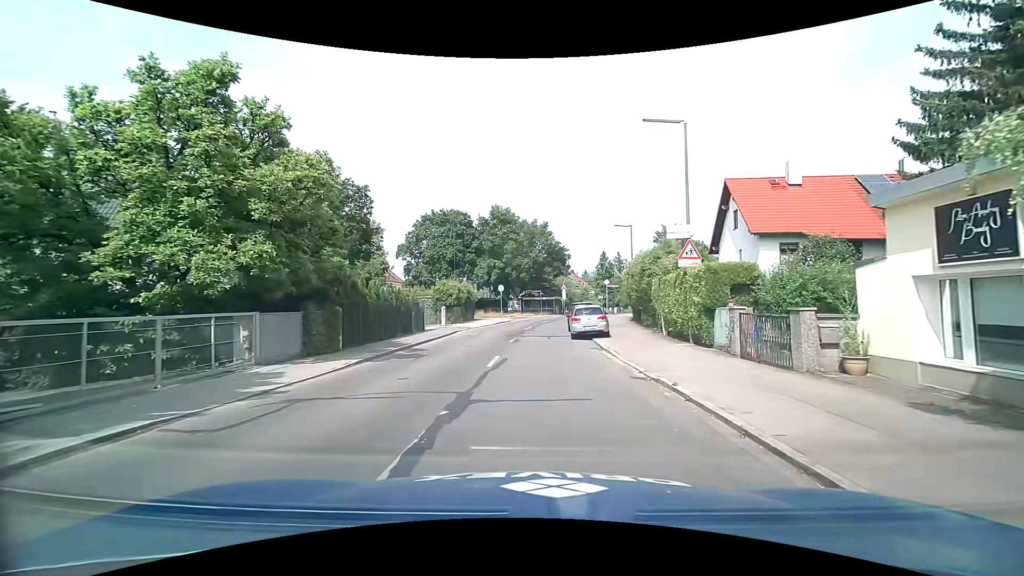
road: tertiary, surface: asphalt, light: Day
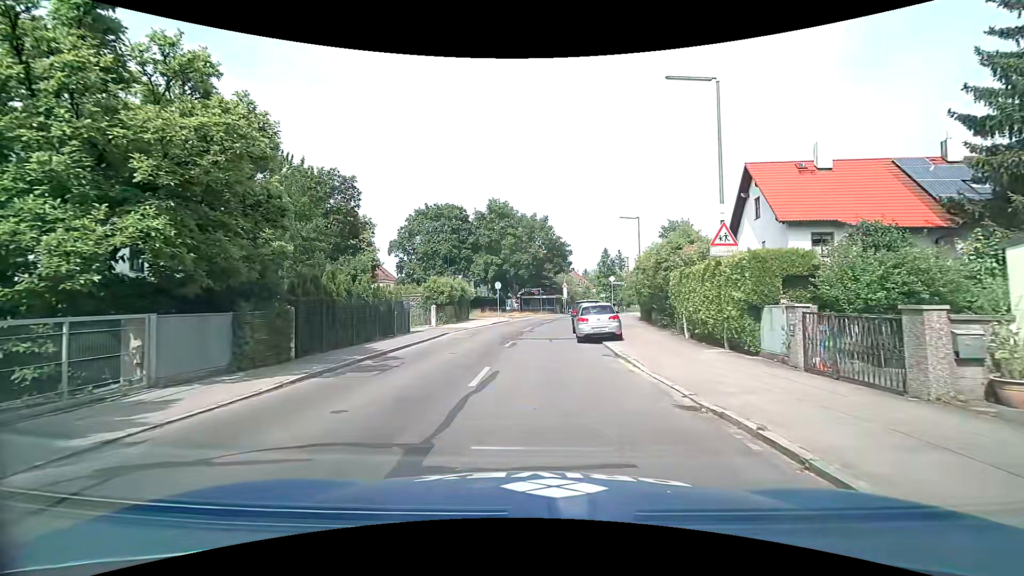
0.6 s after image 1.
(0.0, +3.3) m; 0°
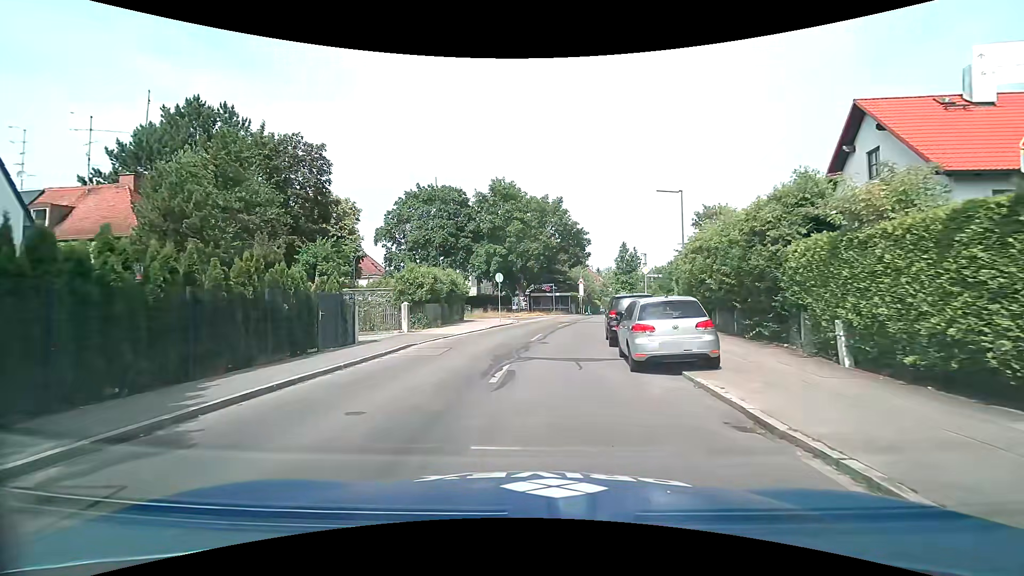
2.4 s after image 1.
(-0.1, +9.1) m; -1°
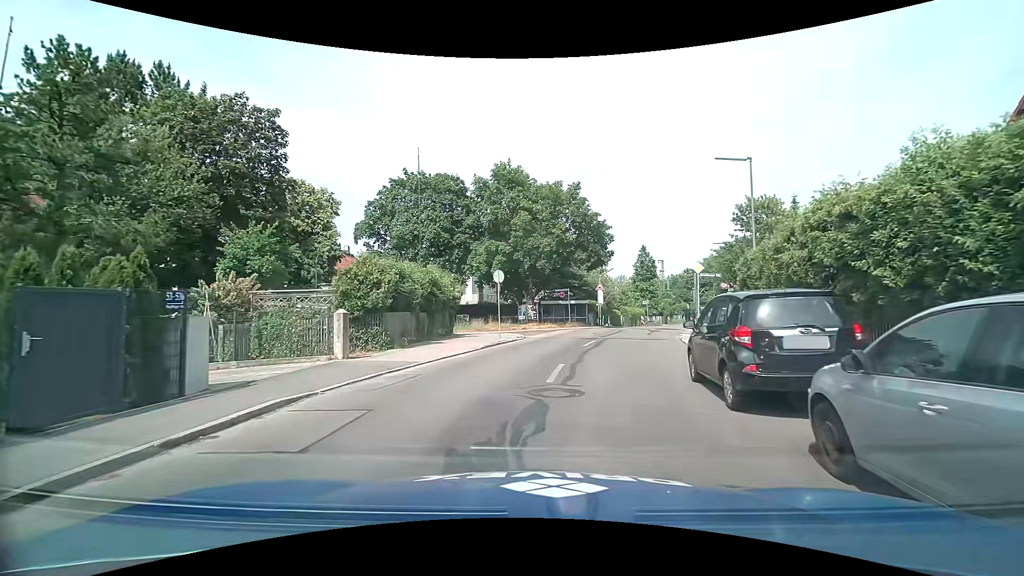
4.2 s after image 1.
(-0.3, +8.7) m; -2°
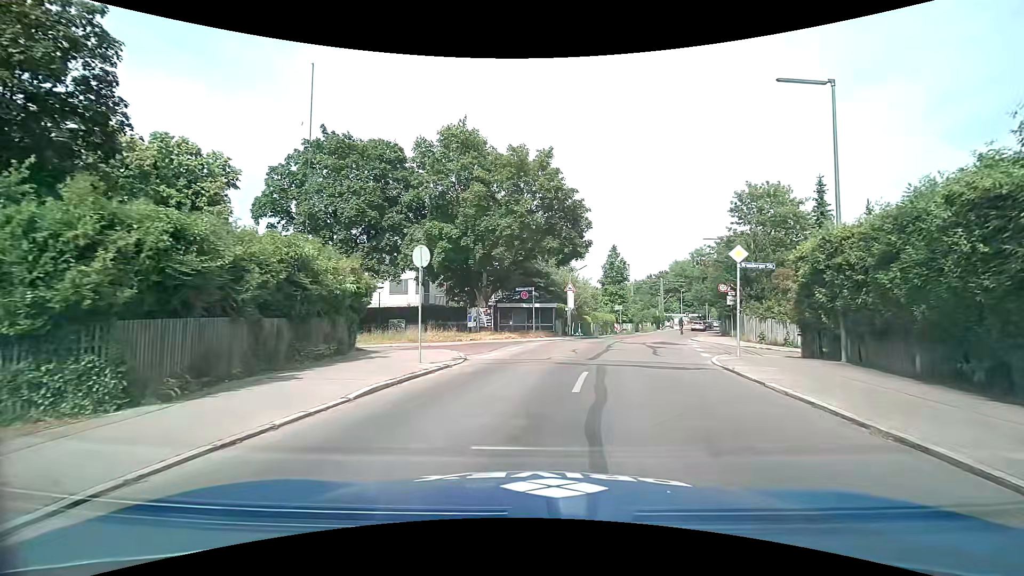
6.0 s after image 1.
(+0.2, +9.4) m; +4°
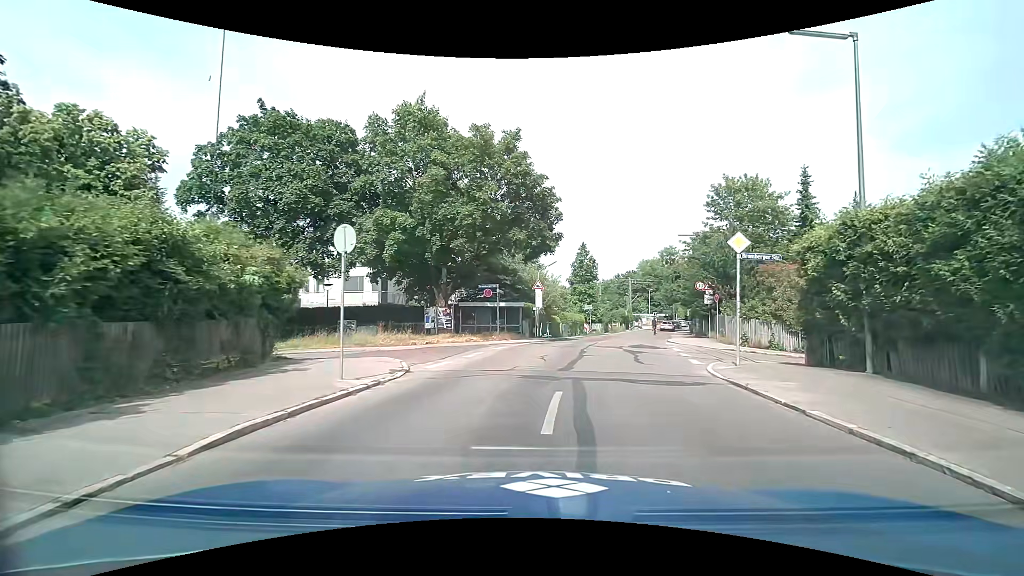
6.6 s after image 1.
(+0.1, +3.0) m; +3°
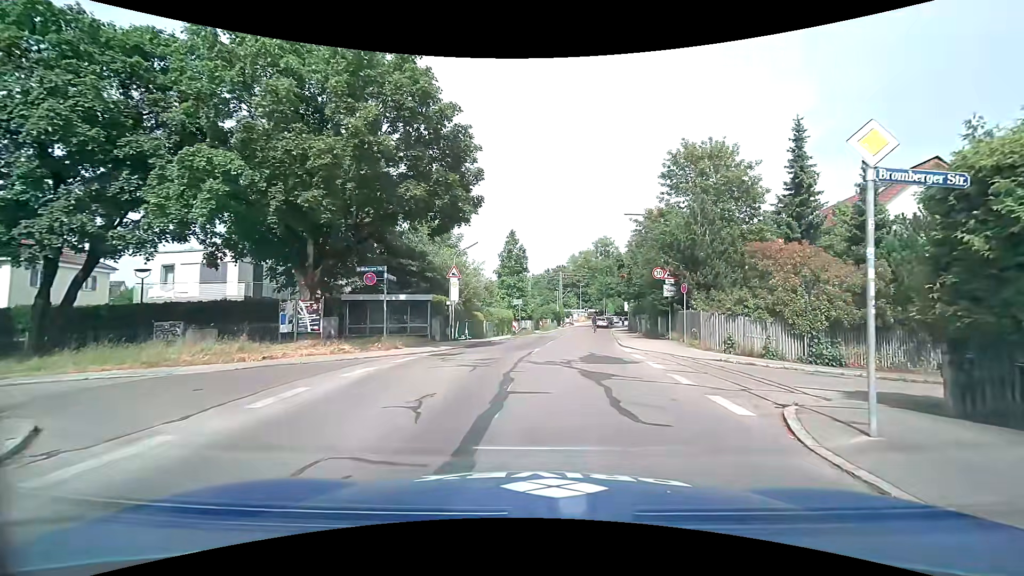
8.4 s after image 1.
(+0.7, +8.3) m; +8°
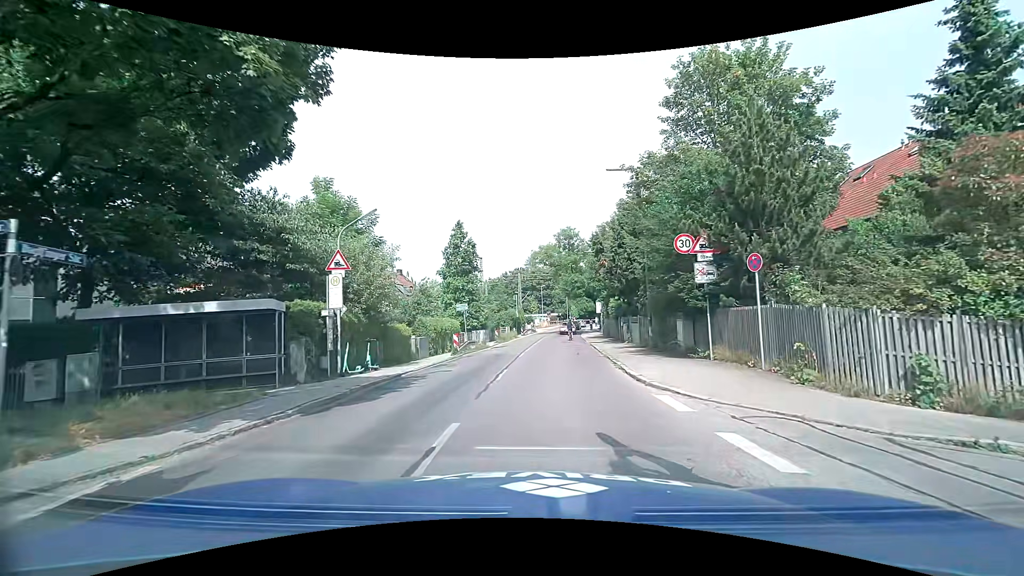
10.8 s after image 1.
(+0.7, +11.5) m; +6°
